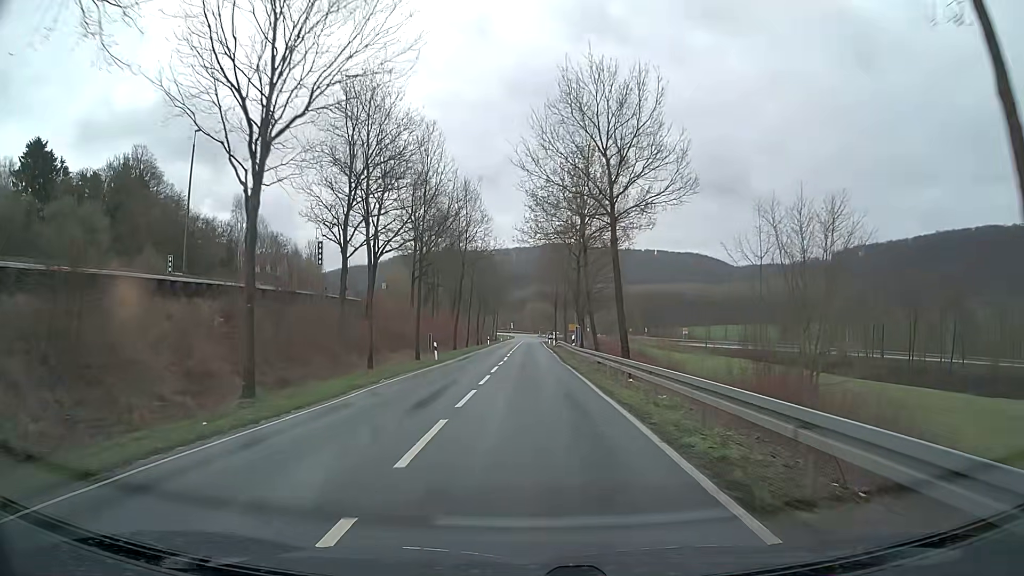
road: tertiary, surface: asphalt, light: Day
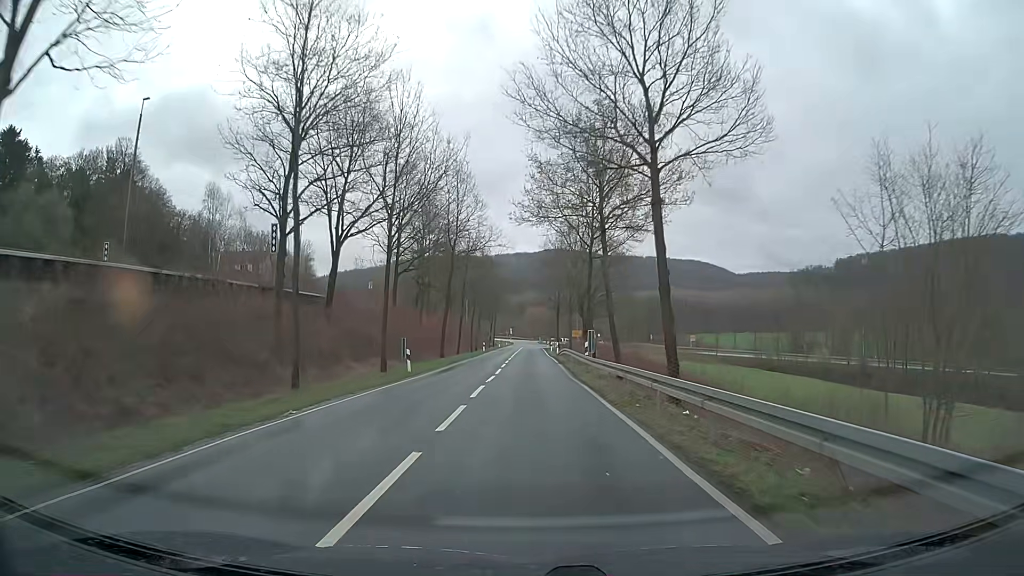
(0.0, +8.6) m; 0°
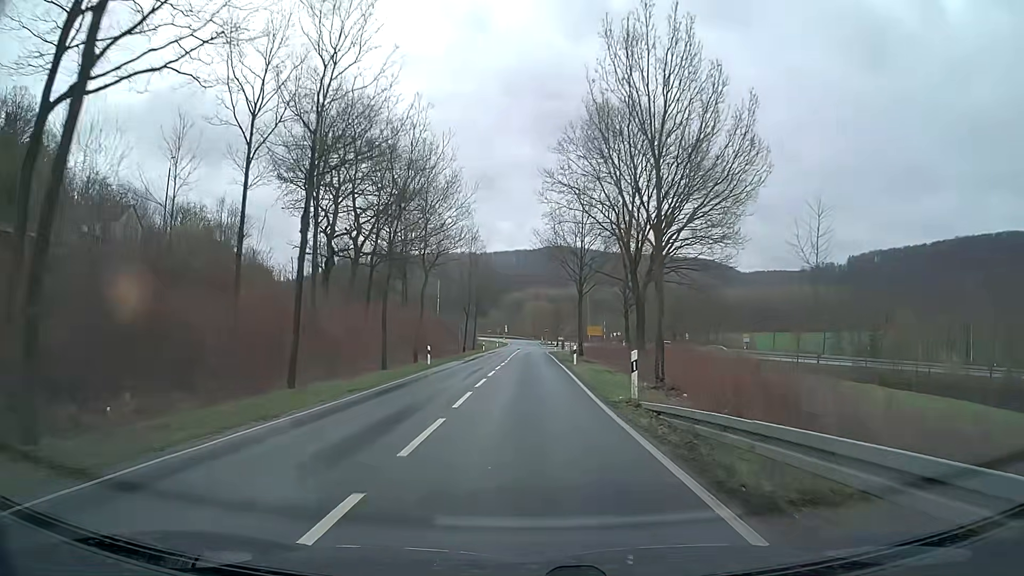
(+0.2, +43.3) m; 0°
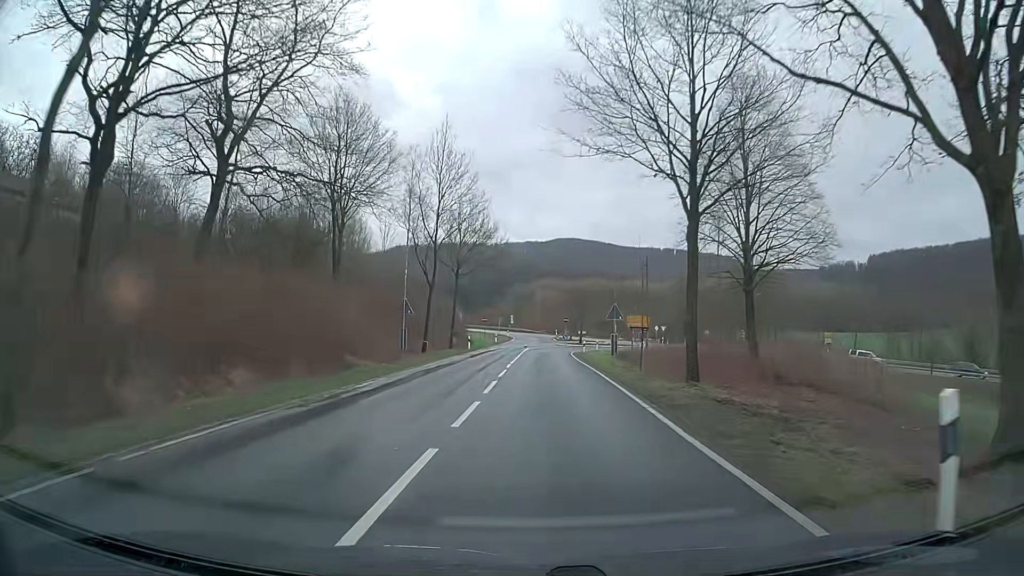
(-0.2, +32.7) m; -1°
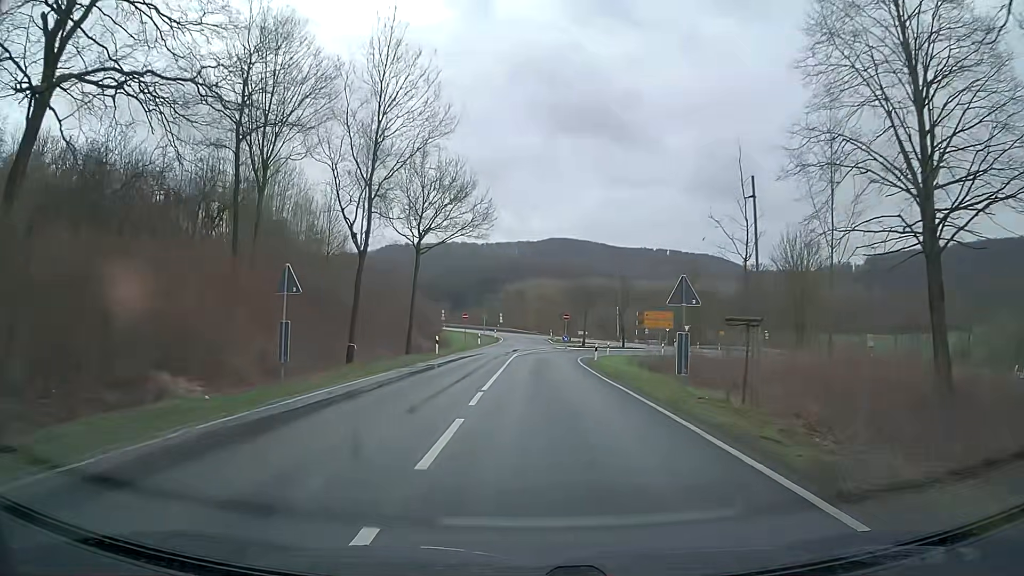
(0.0, +15.1) m; +1°
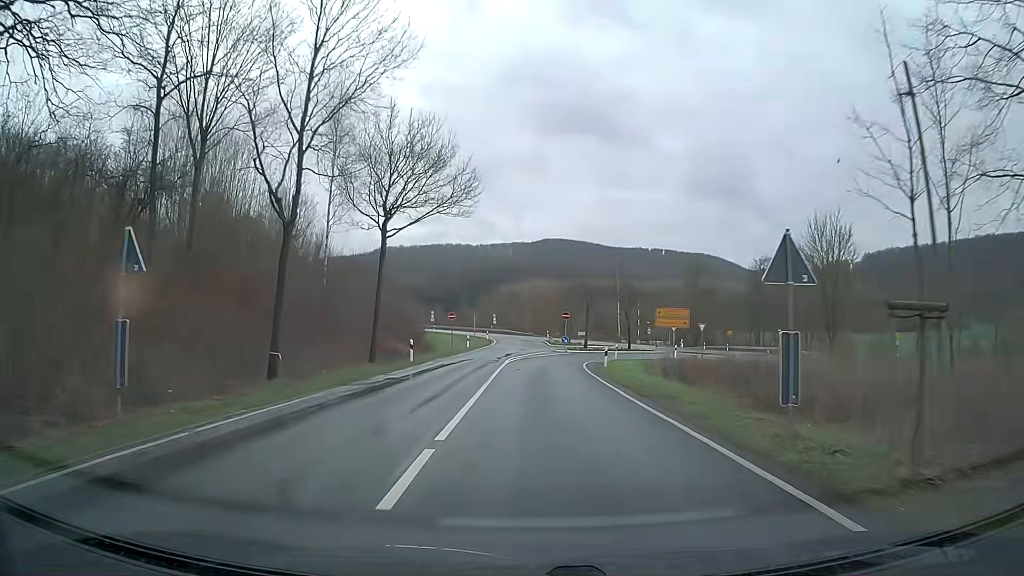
(0.0, +7.2) m; 0°
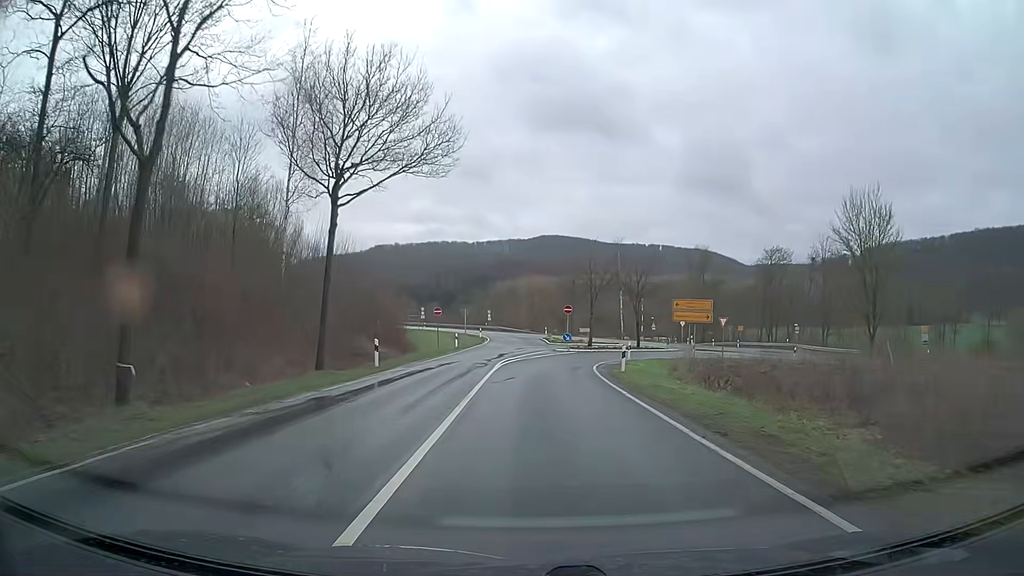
(0.0, +6.9) m; 0°
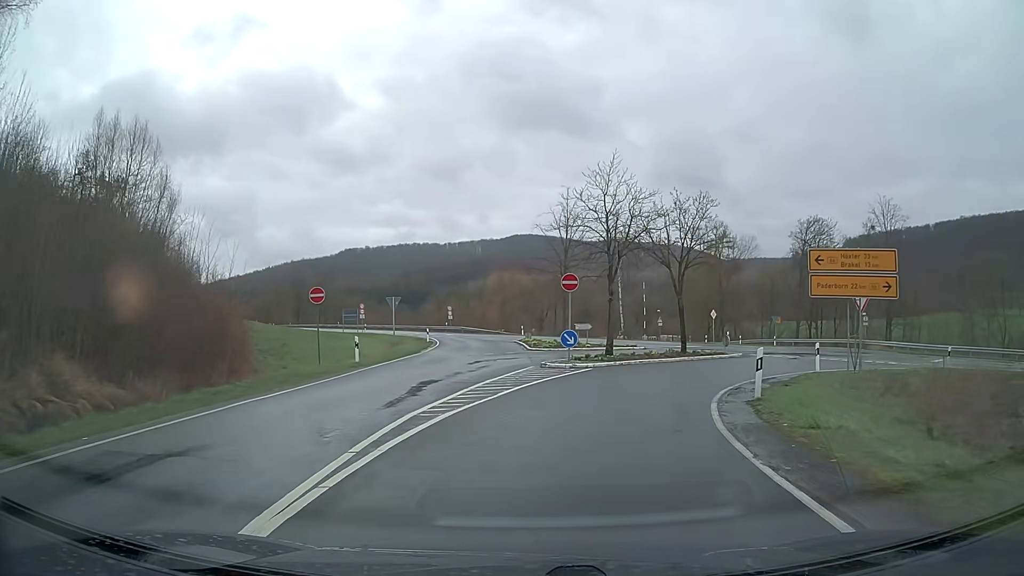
(+0.3, +23.7) m; +2°
(+1, +10) (+4, +19) (+10, +27) (+20, +30) (+29, +27) (+36, +20) (+44, +13) (+51, +6) (+58, -1) (+65, -8) m
